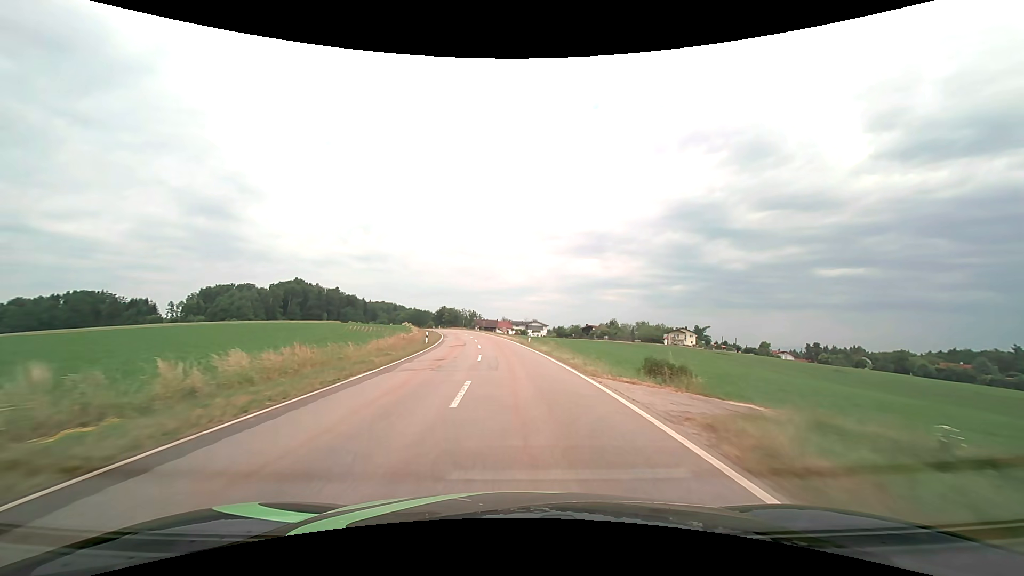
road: tertiary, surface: asphalt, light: Day
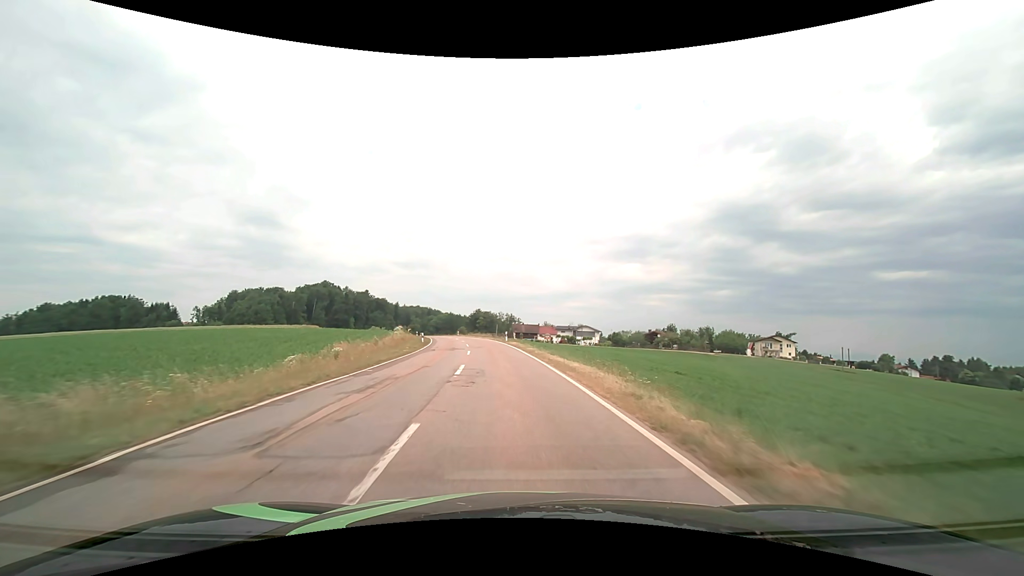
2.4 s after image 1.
(-2.0, +40.7) m; -5°
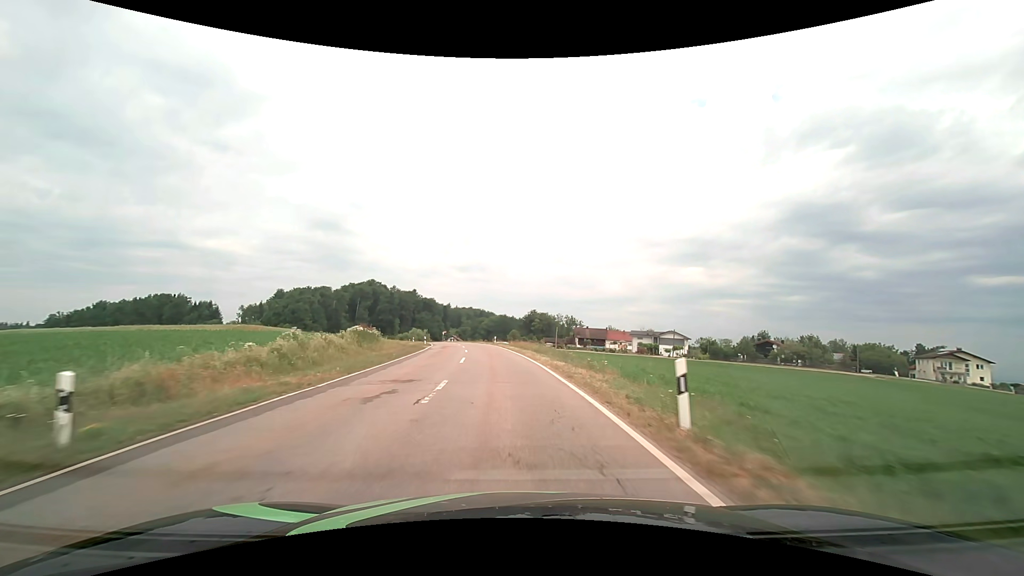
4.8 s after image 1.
(-2.2, +39.6) m; -6°
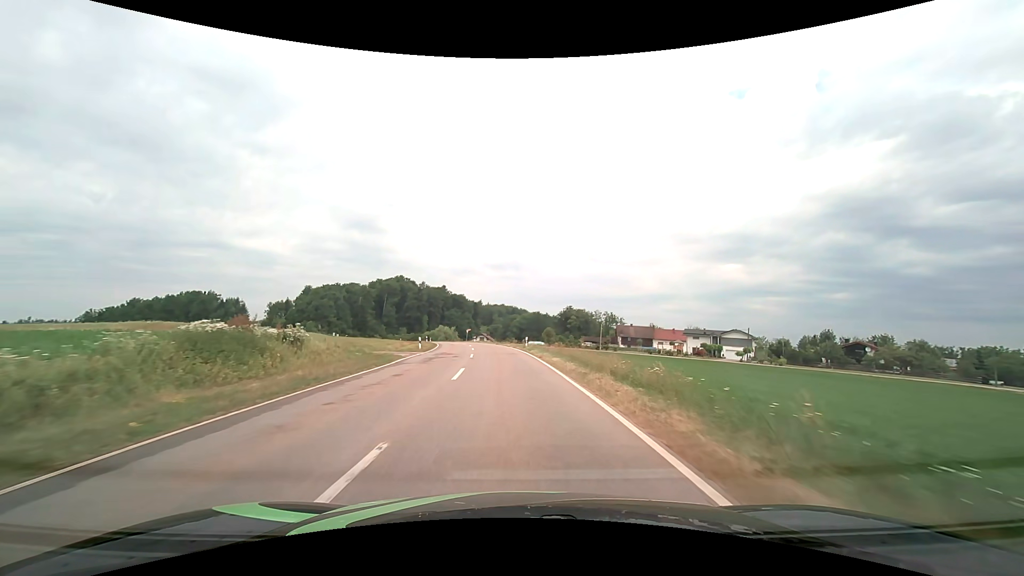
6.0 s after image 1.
(-0.6, +19.4) m; -3°
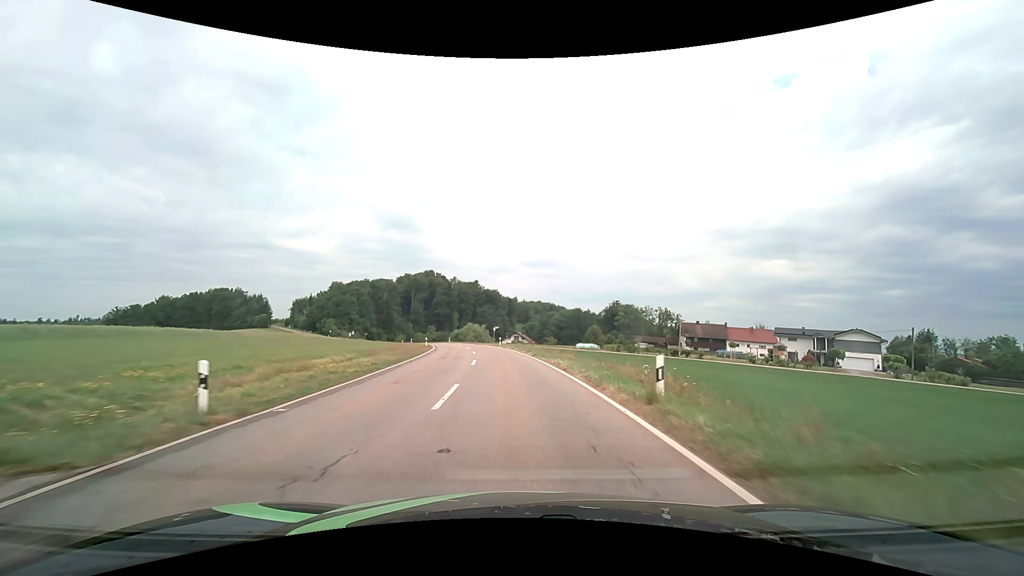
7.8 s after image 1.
(-1.2, +28.2) m; -5°
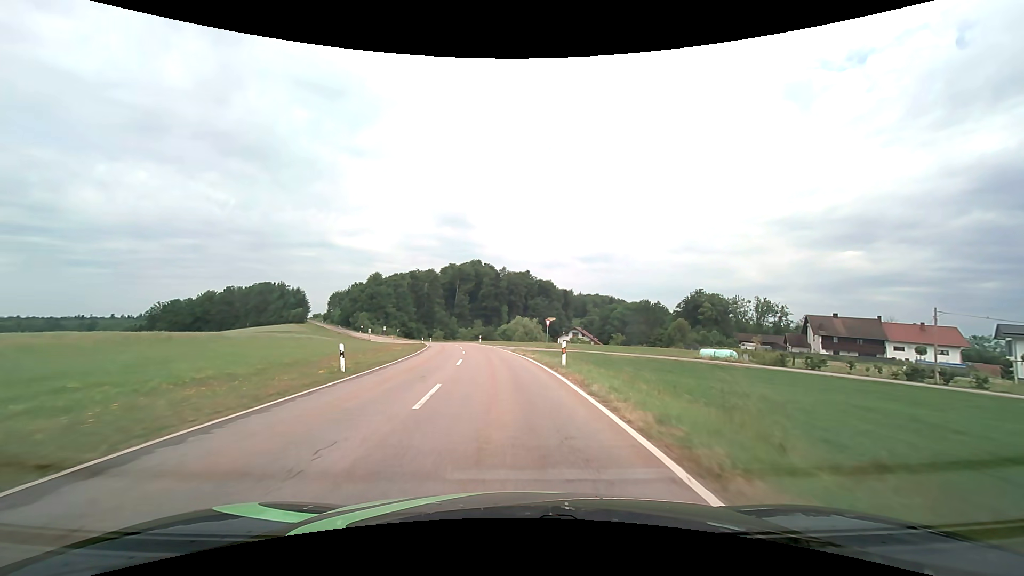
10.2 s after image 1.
(-1.3, +35.4) m; -6°
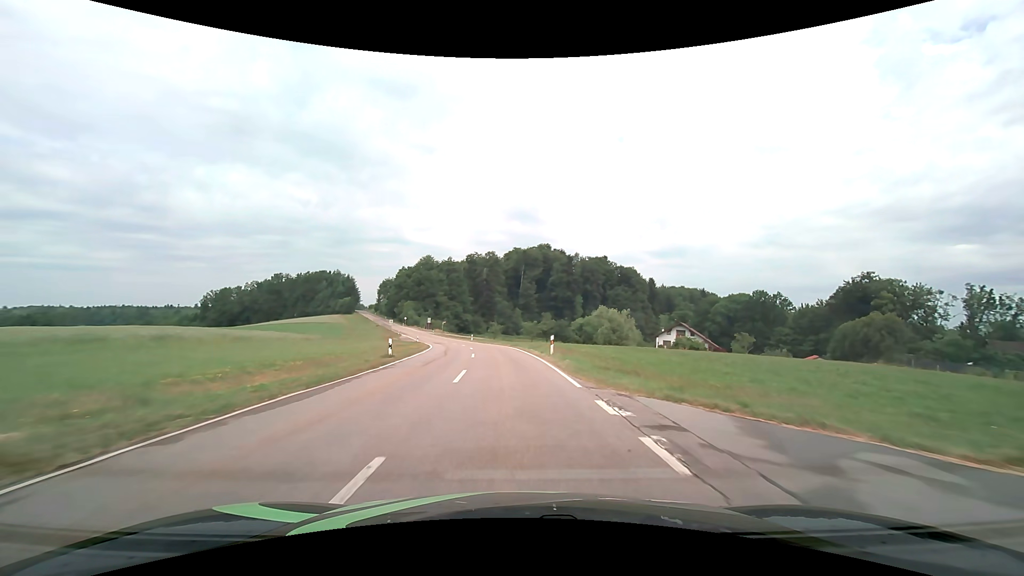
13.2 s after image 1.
(-3.2, +43.3) m; -8°
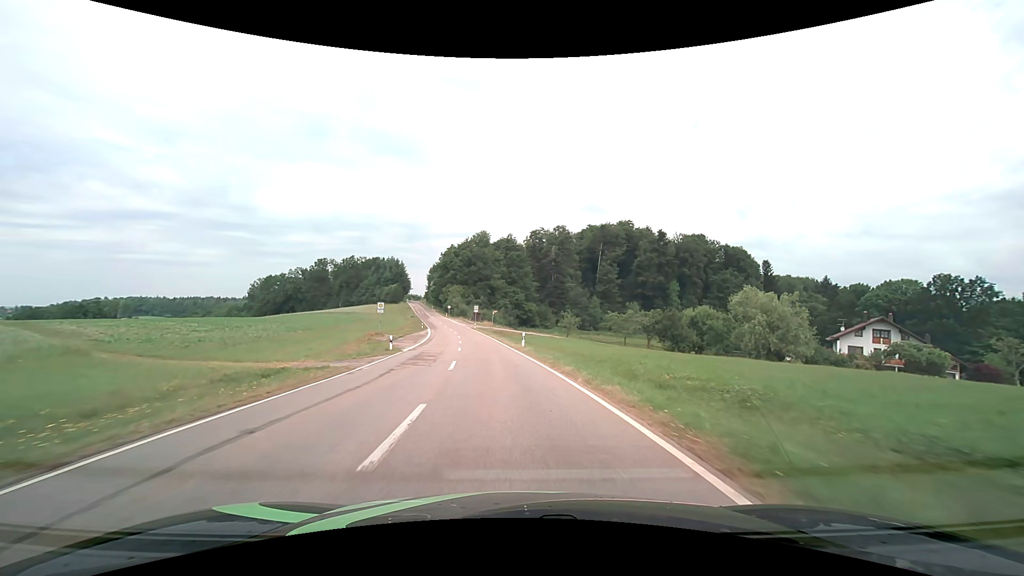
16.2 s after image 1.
(-2.7, +43.9) m; -8°
(0, +10) (-1, +20) (-2, +30) (-3, +40) (-4, +50) (-6, +60) (-7, +70) (-9, +79) (-11, +89) (-14, +99) m
